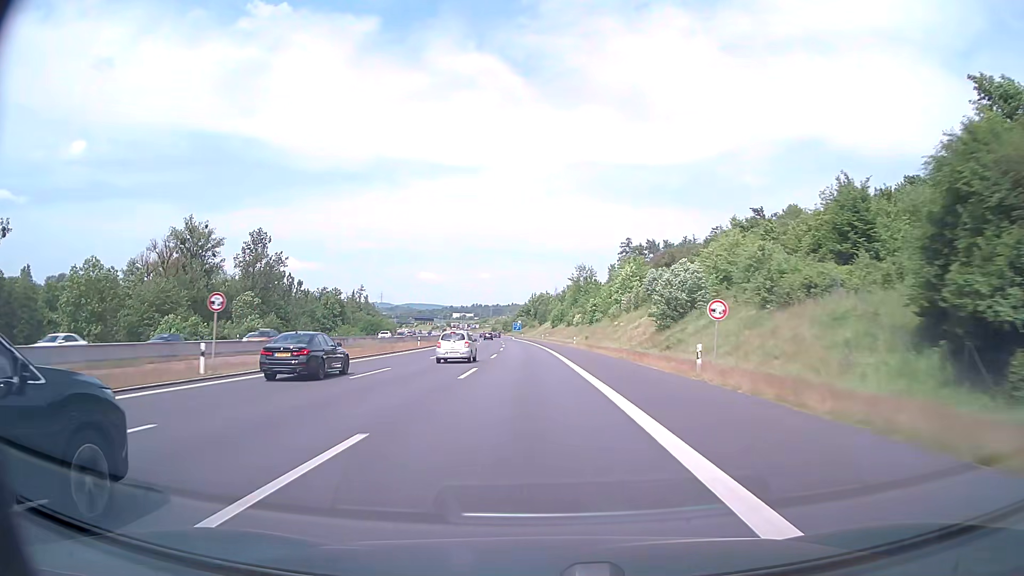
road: motorway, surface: asphalt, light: Day
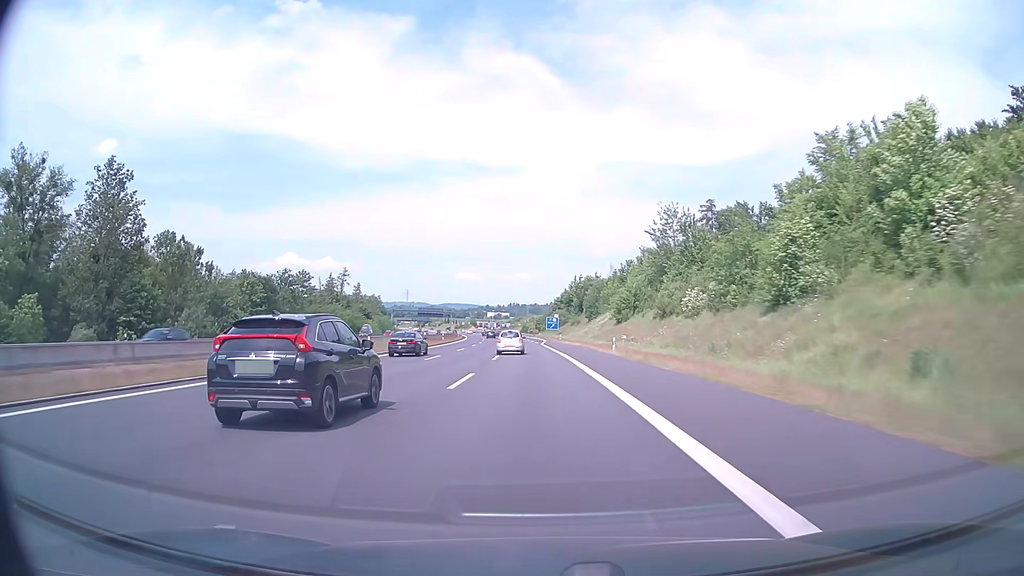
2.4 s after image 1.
(-2.3, +75.8) m; -3°
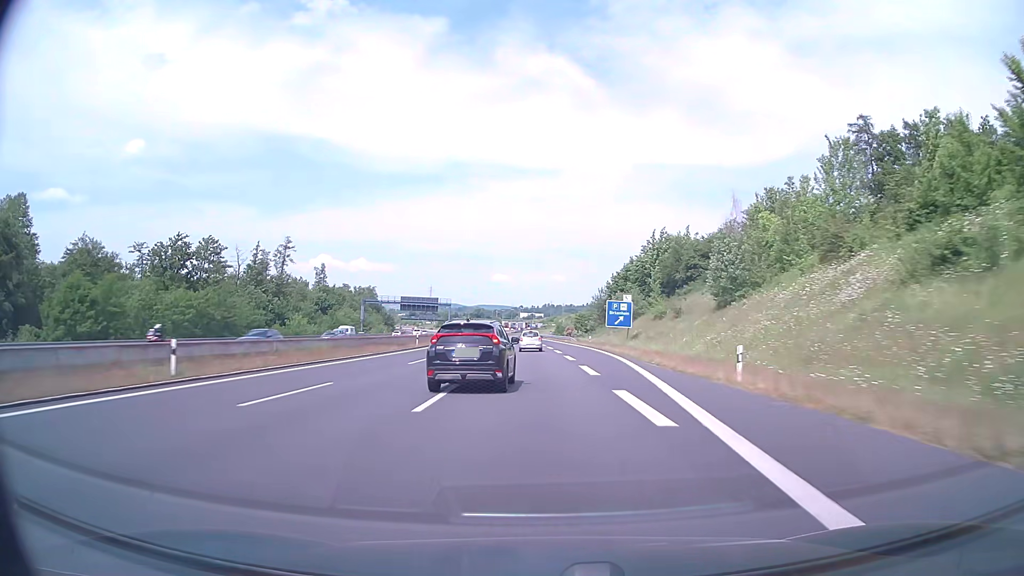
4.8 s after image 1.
(-2.0, +76.3) m; -3°
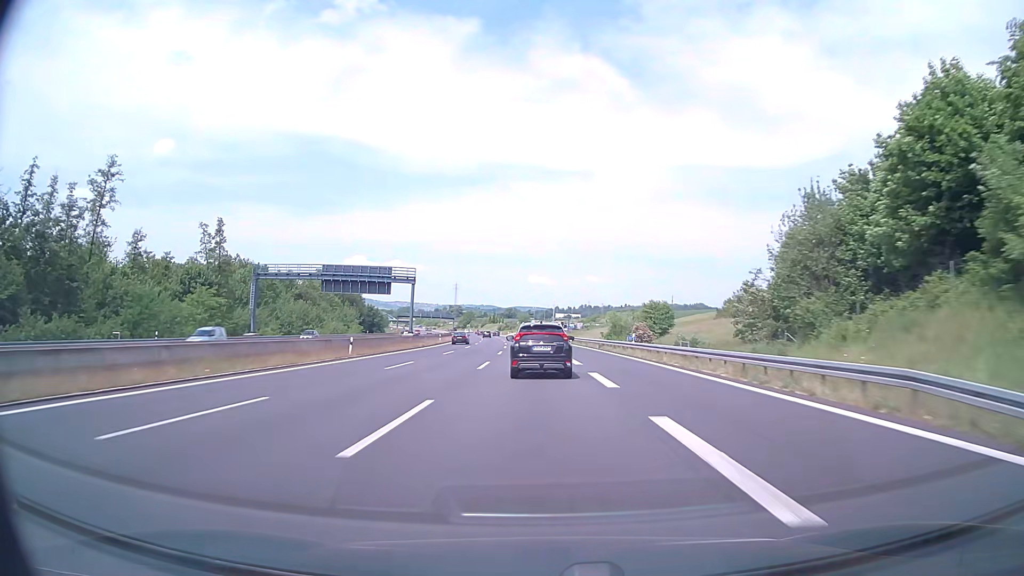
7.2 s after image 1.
(-2.1, +76.0) m; -3°
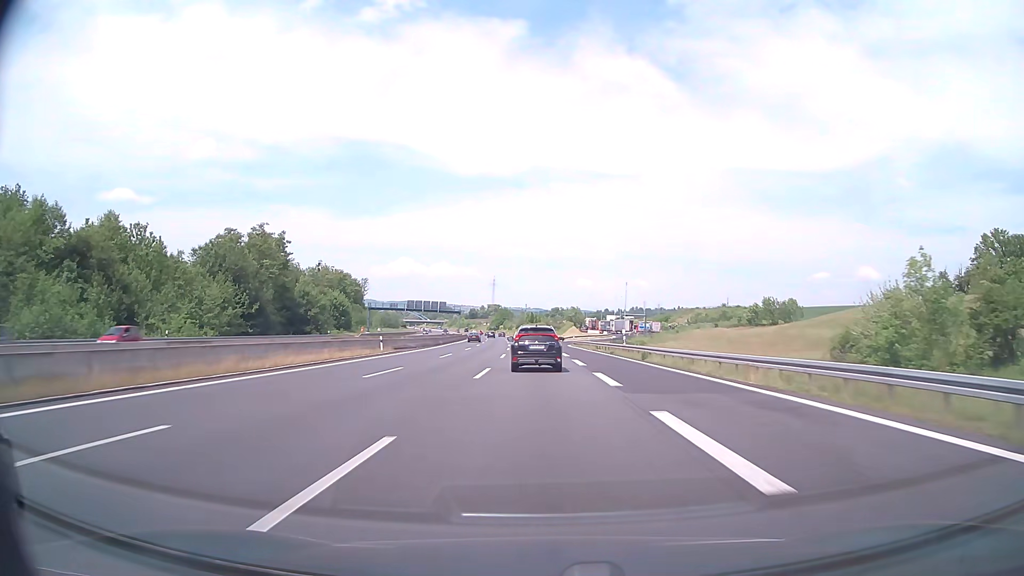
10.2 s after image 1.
(-3.2, +93.8) m; -4°
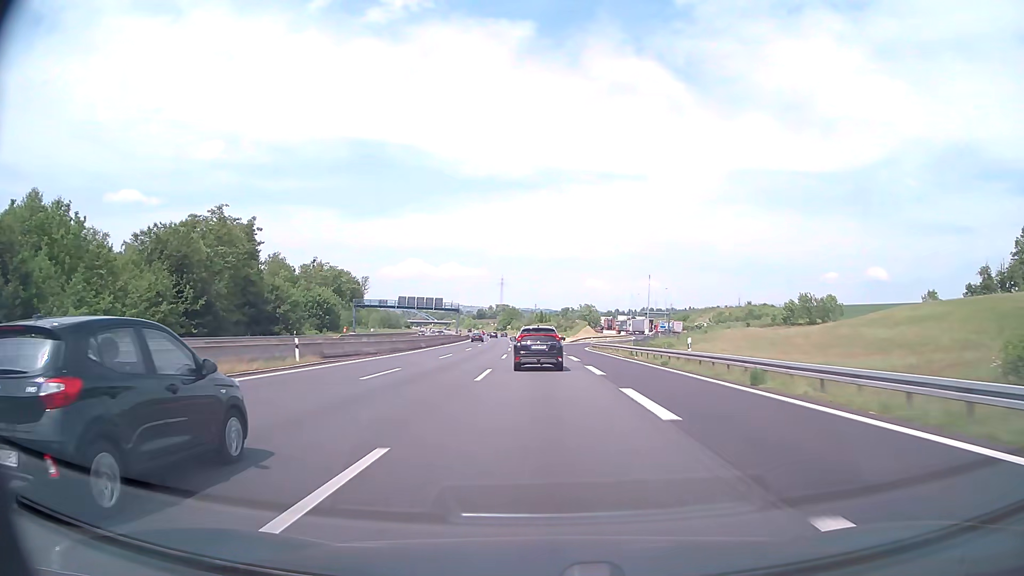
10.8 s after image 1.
(-0.1, +18.6) m; -1°
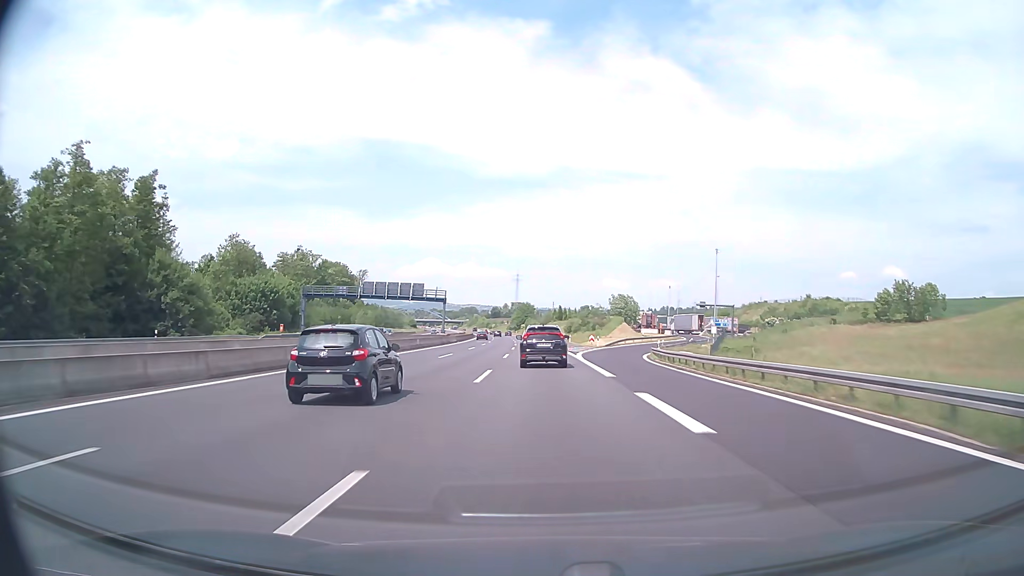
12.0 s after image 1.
(-0.5, +37.1) m; -1°
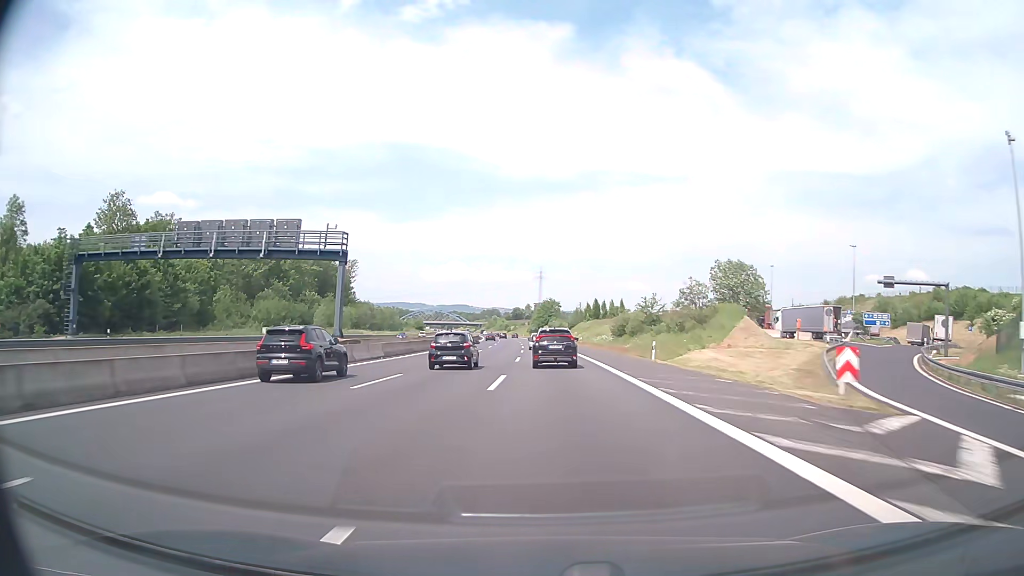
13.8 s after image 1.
(-1.1, +55.3) m; -2°
(0, +10) (0, +20) (0, +30) (0, +40) (-1, +50) (-1, +60) (-1, +70) (-1, +80) (-2, +90) (-2, +100) m
